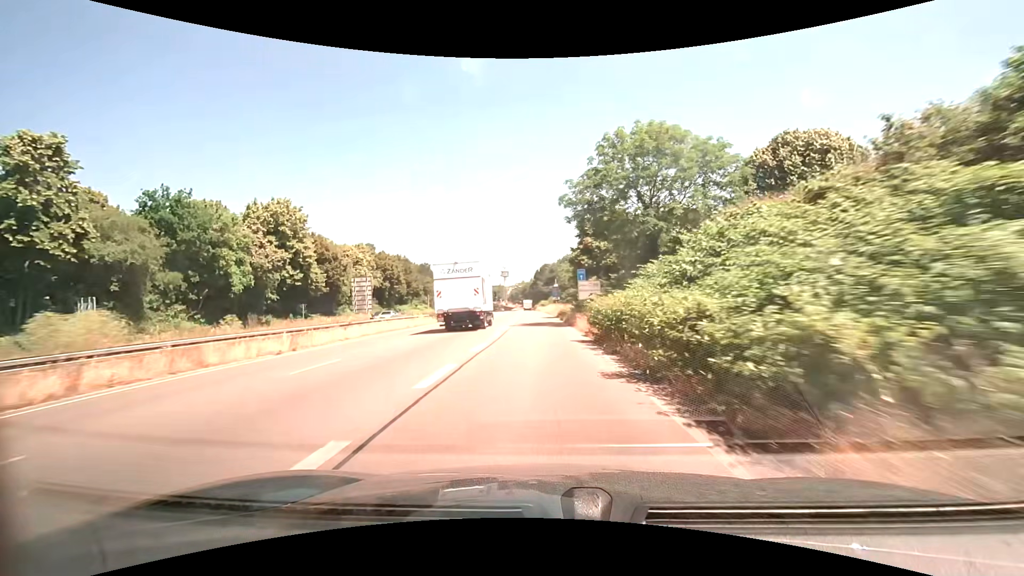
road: trunk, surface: asphalt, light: Day
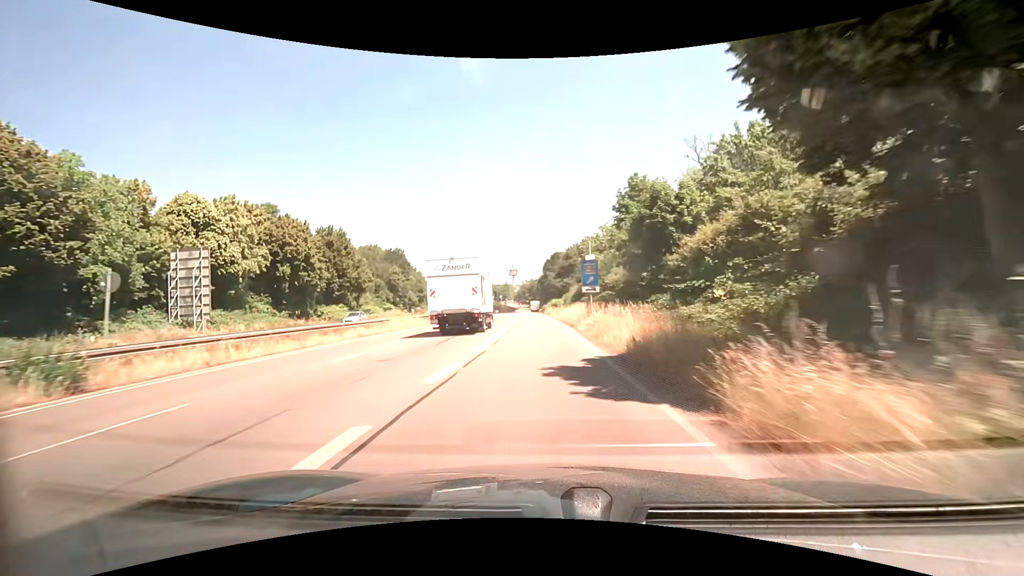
(-0.6, +42.2) m; -1°
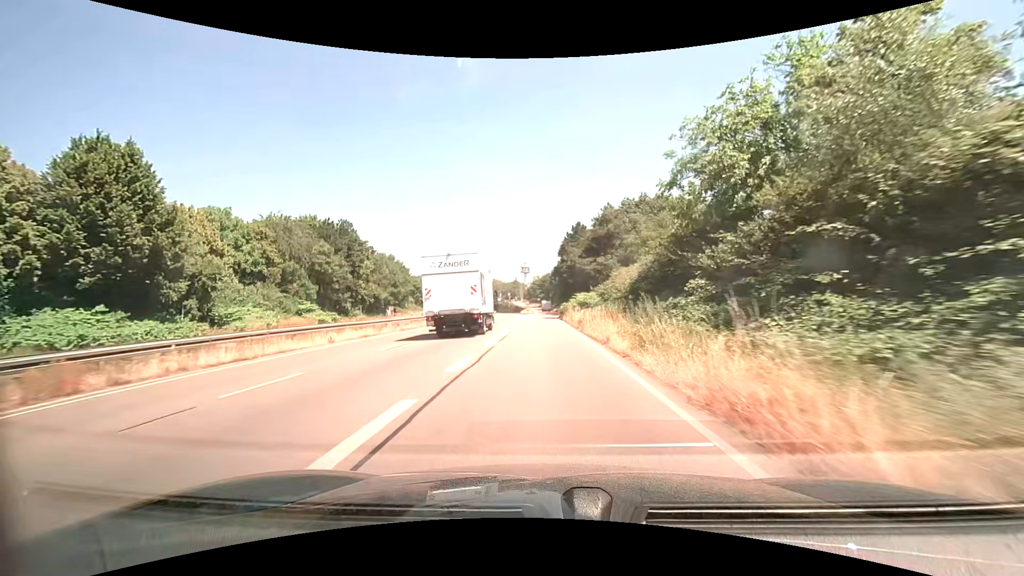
(-0.7, +41.2) m; -2°
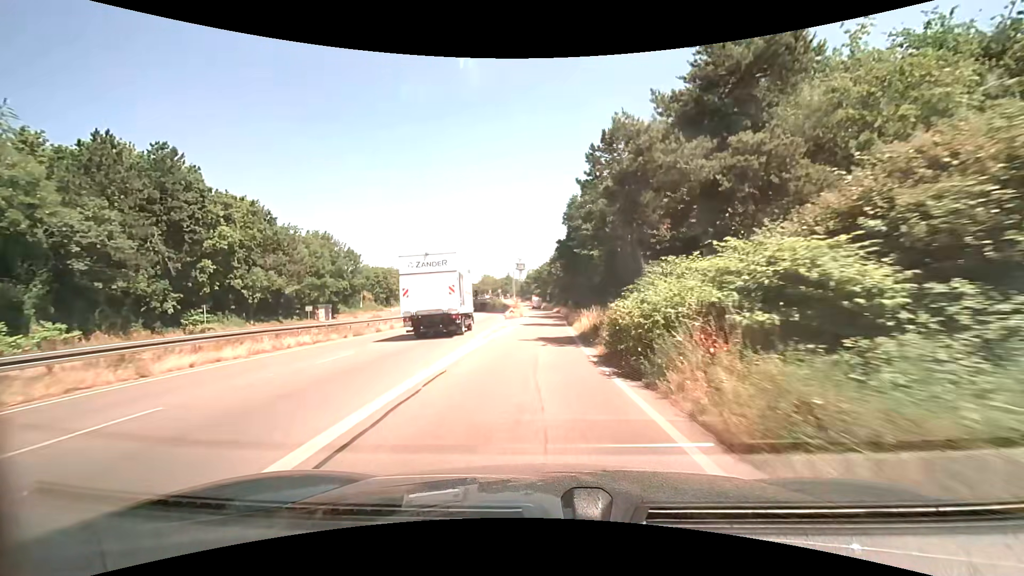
(-0.1, +39.6) m; 0°
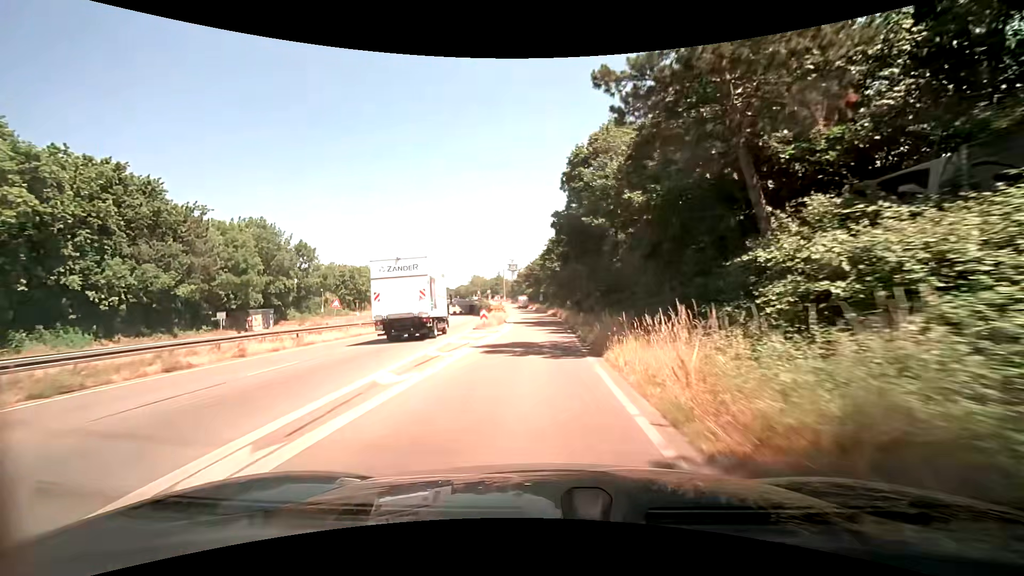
(+0.2, +19.4) m; +1°
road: trunk_link
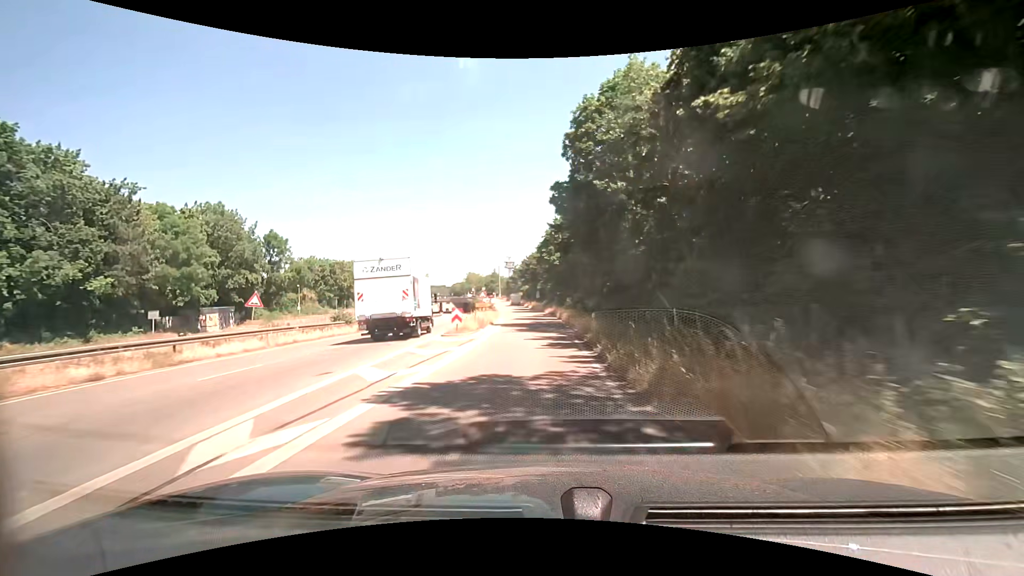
(0.0, +9.6) m; 0°
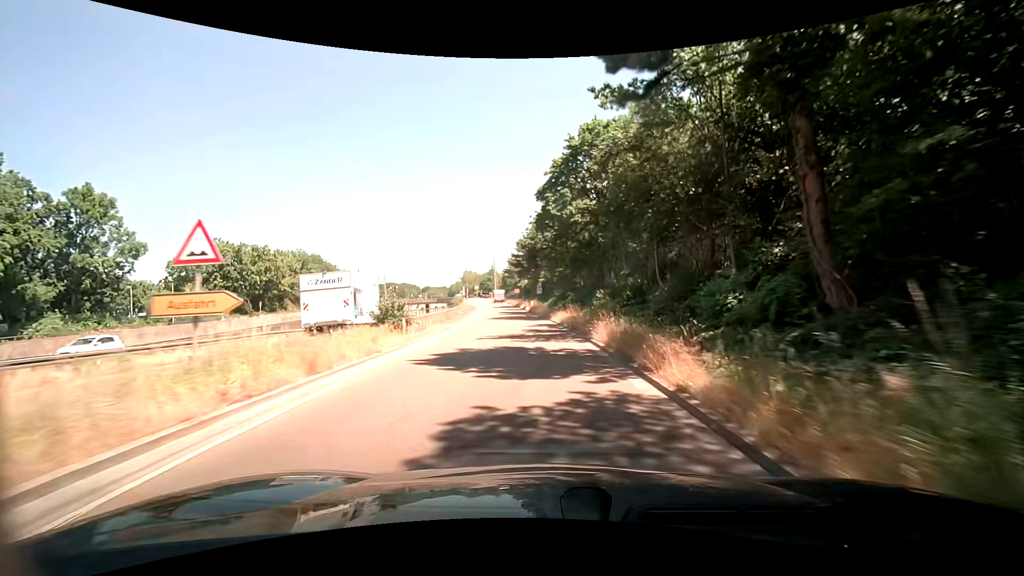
(0.0, +37.4) m; 0°
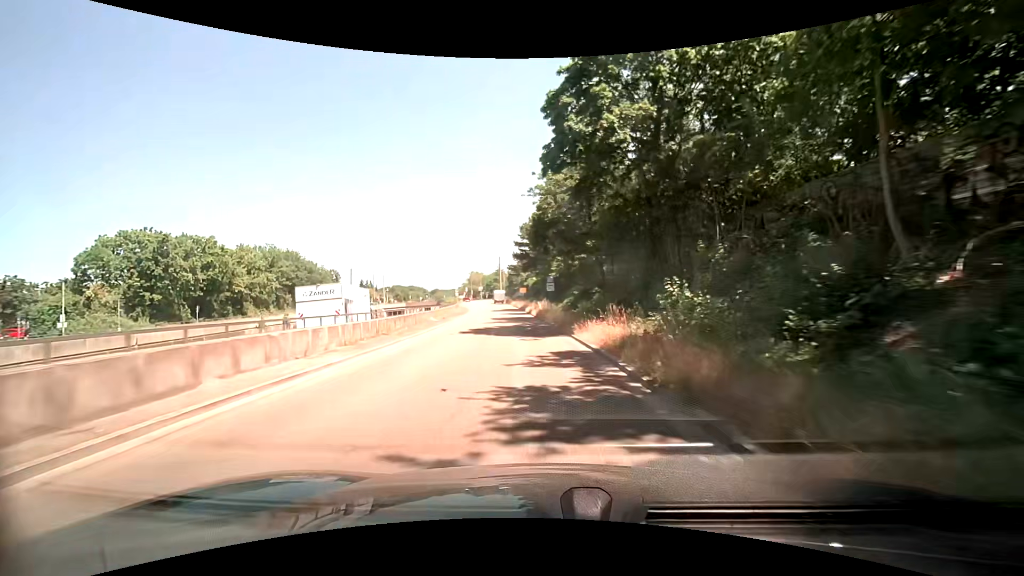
(-0.2, +18.0) m; -1°
(0, +10) (0, +20) (-1, +30) (-2, +40) (-3, +50) (-3, +60) (-5, +70) (-6, +80) (-7, +90) (-8, +100) m
